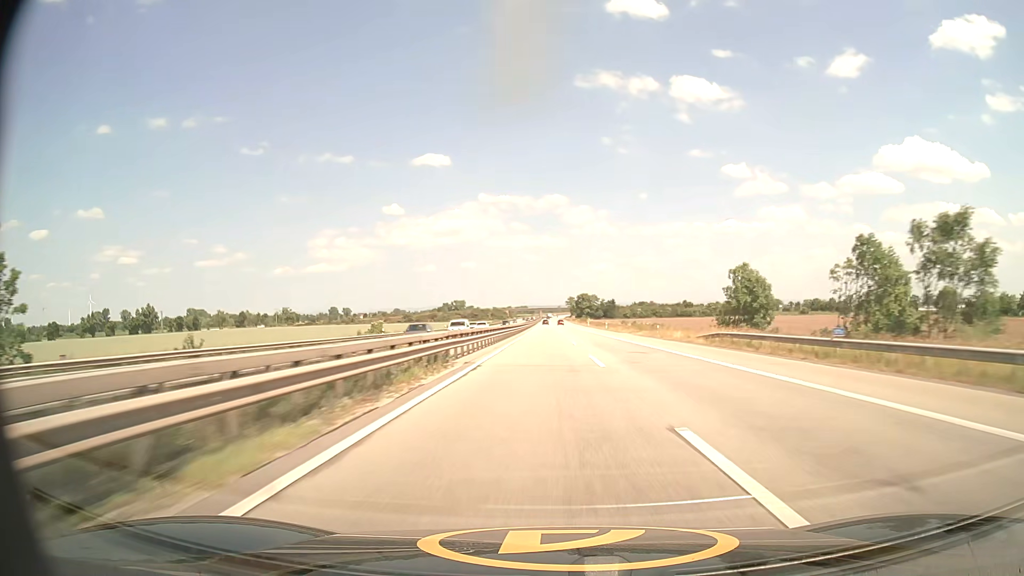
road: motorway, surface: asphalt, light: Day
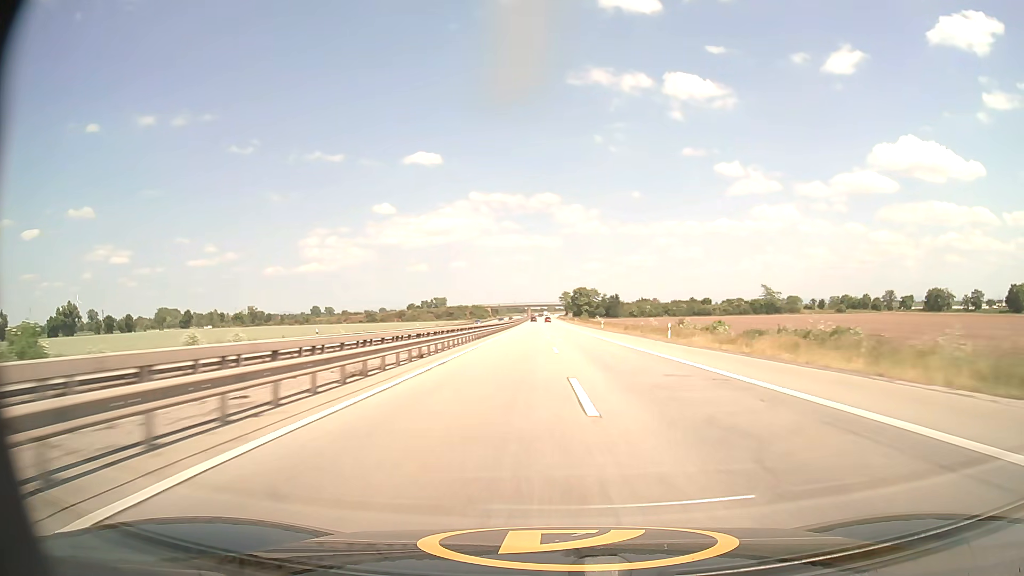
(+0.4, +64.7) m; +1°
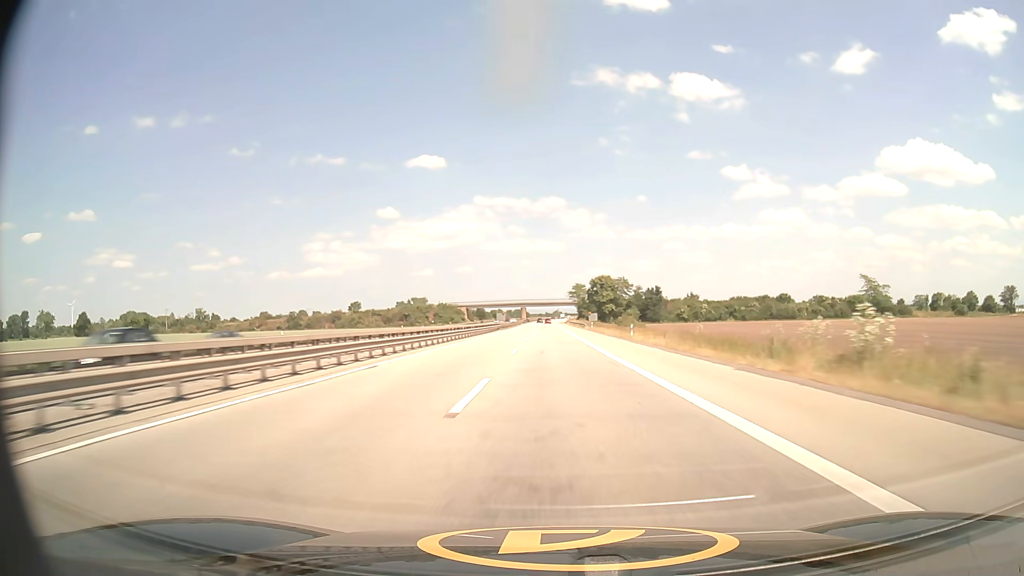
(0.0, +107.6) m; 0°
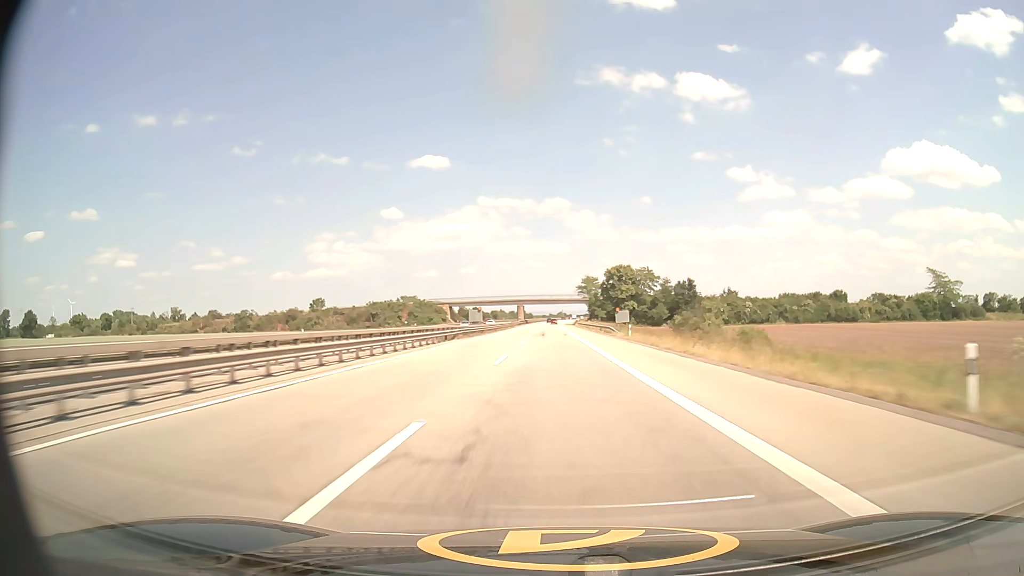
(-0.2, +43.1) m; 0°
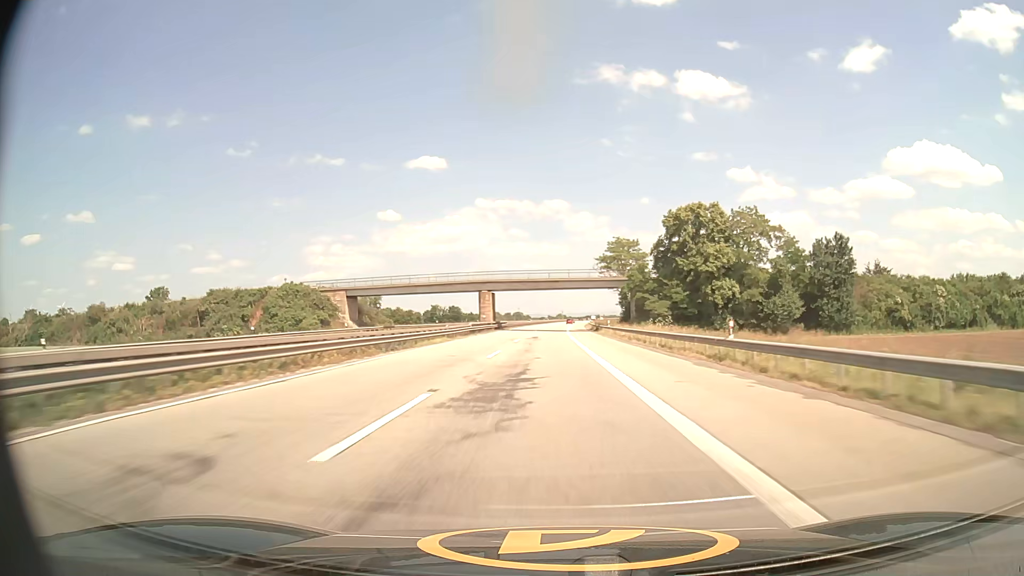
(0.0, +86.4) m; 0°
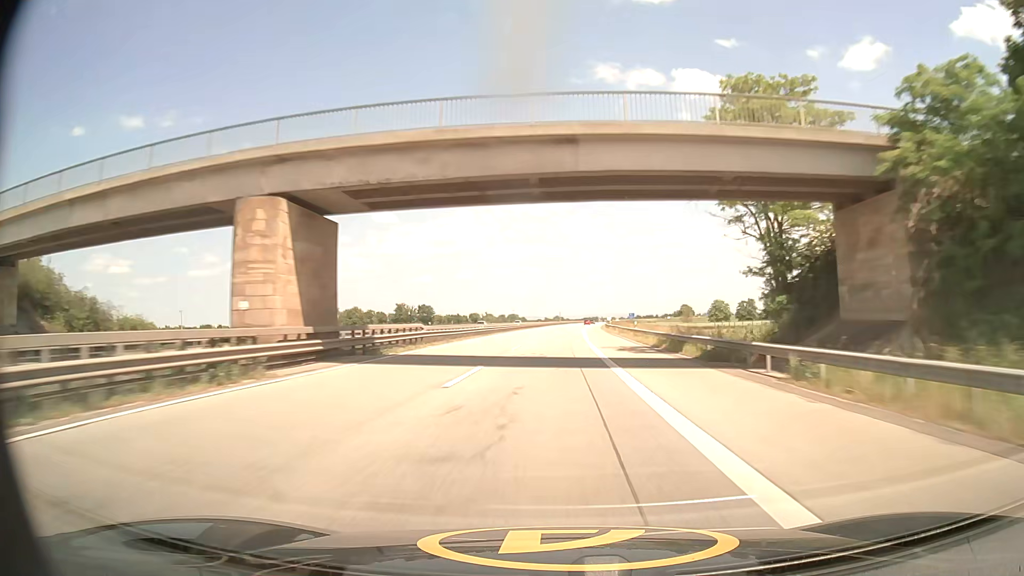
(-0.1, +64.7) m; 0°
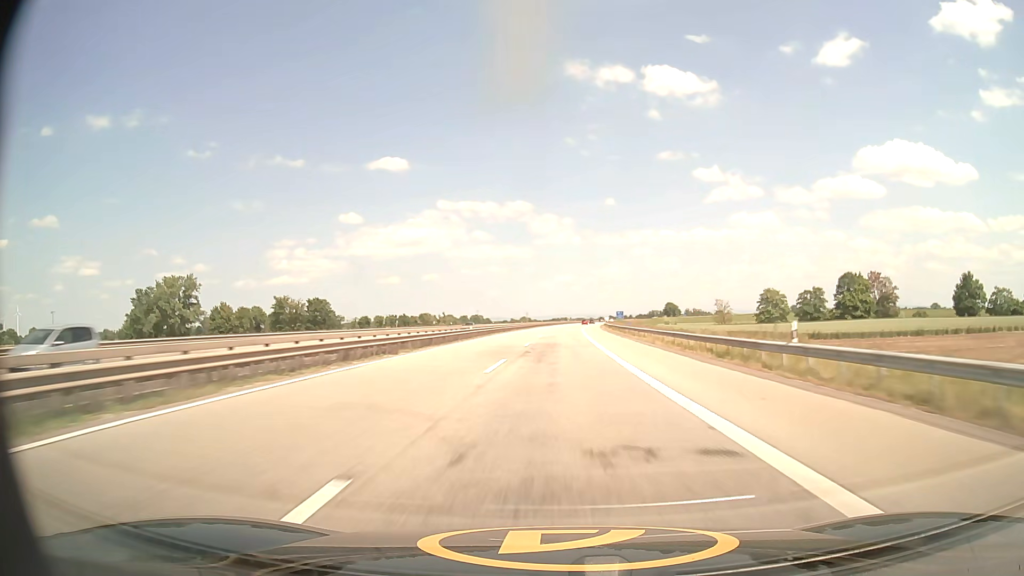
(+1.7, +85.9) m; +3°
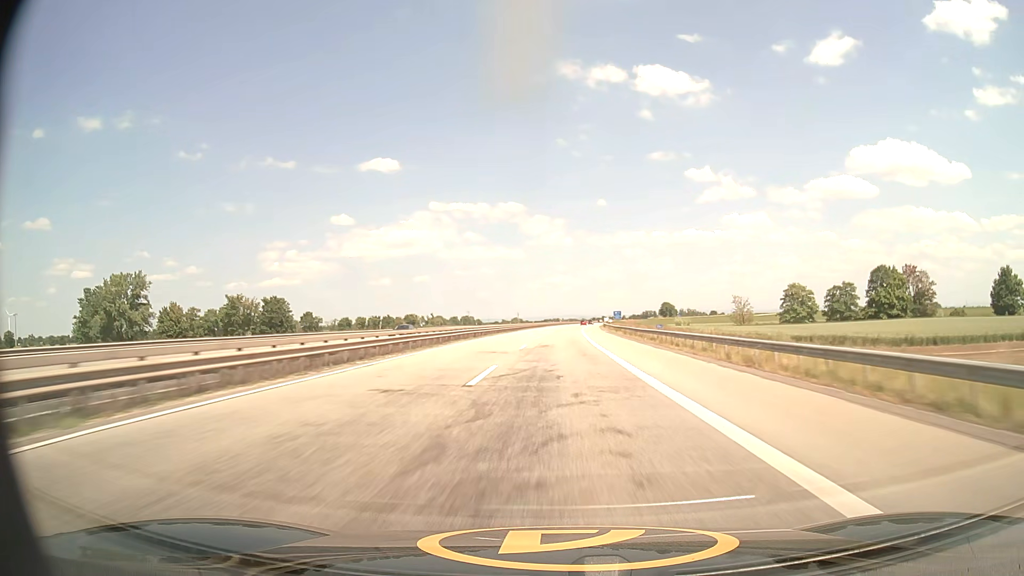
(+0.2, +21.4) m; +1°
(0, +10) (0, +20) (0, +30) (0, +40) (+1, +50) (+1, +60) (+1, +70) (+2, +80) (+2, +90) (+3, +100) m
